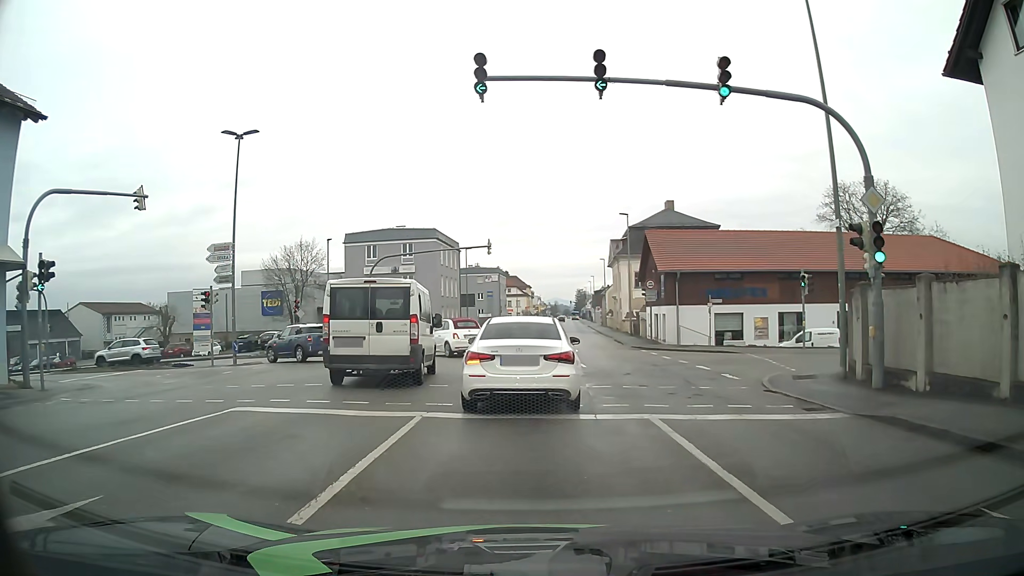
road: tertiary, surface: asphalt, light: Day
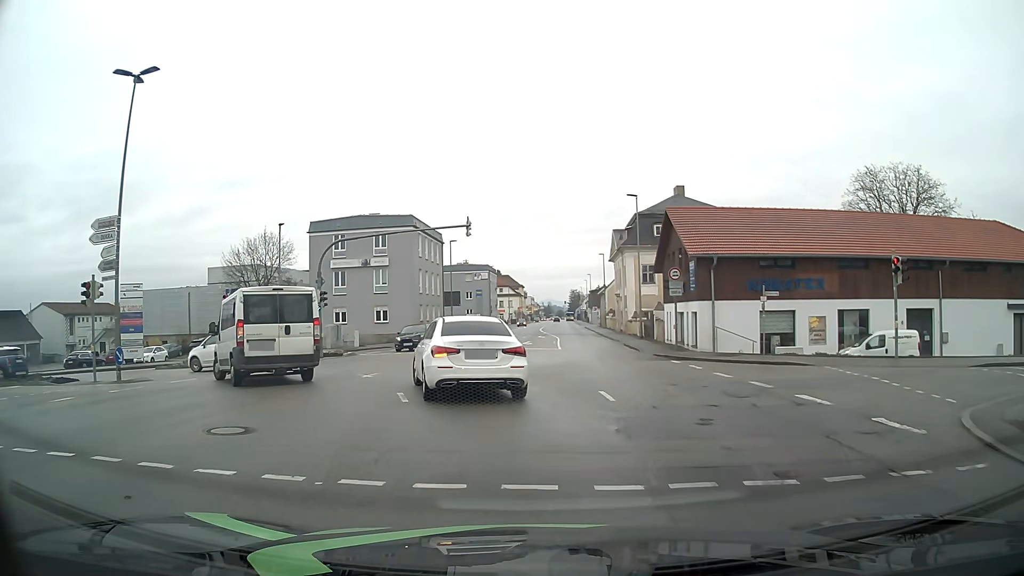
(+0.2, +9.0) m; +1°
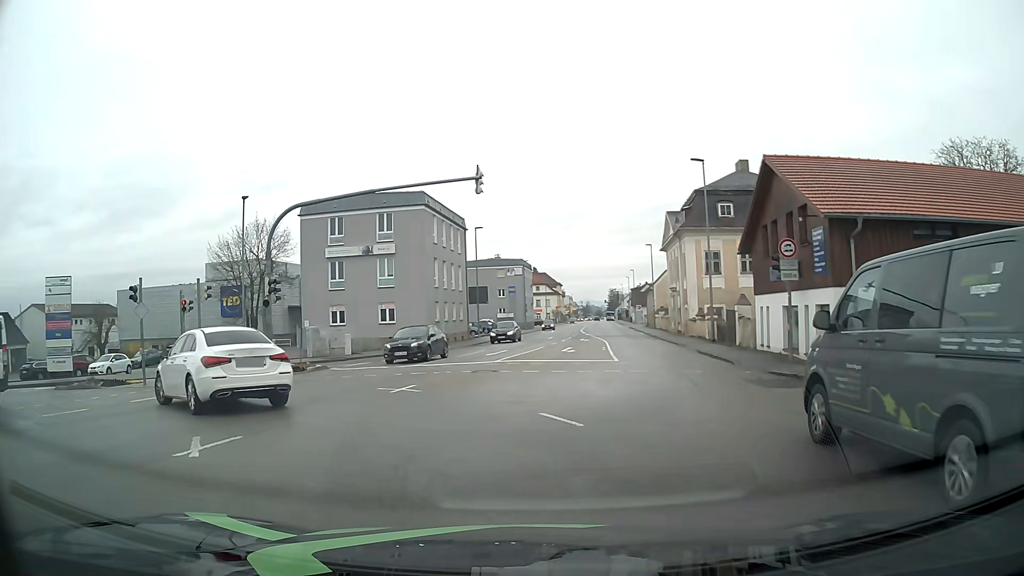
(-0.1, +10.6) m; -3°
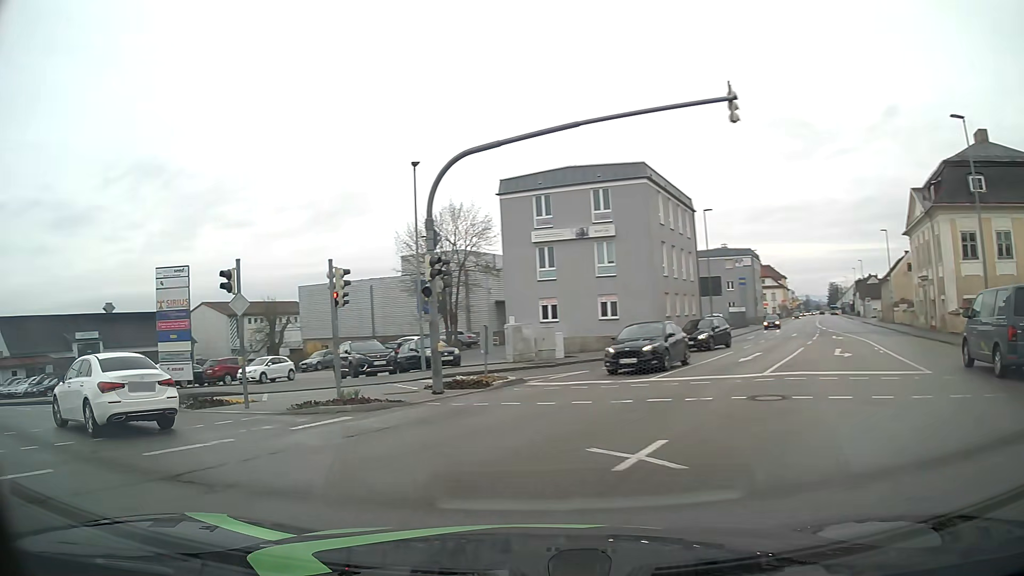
(-0.9, +7.3) m; -18°
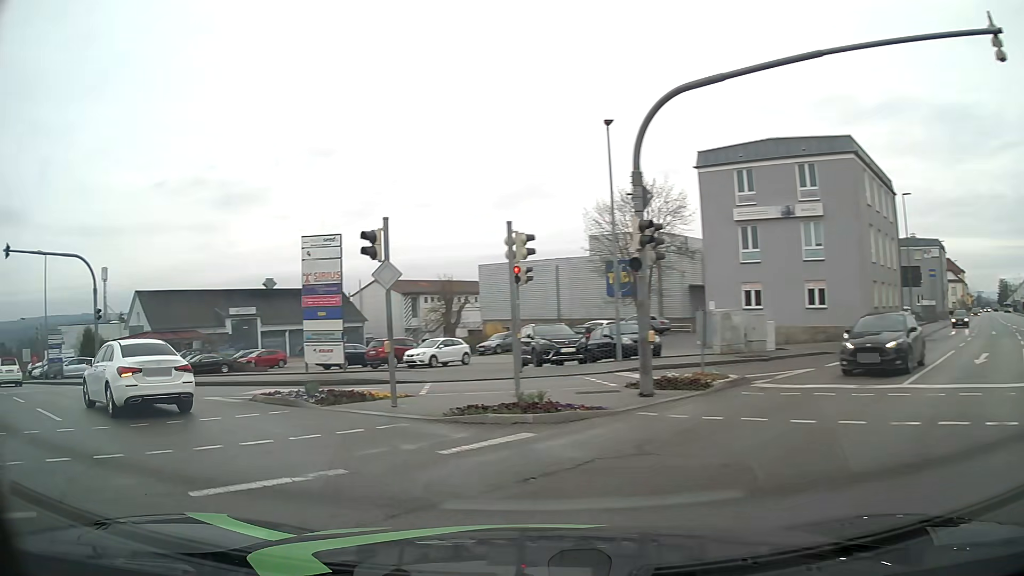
(-0.5, +3.6) m; -16°
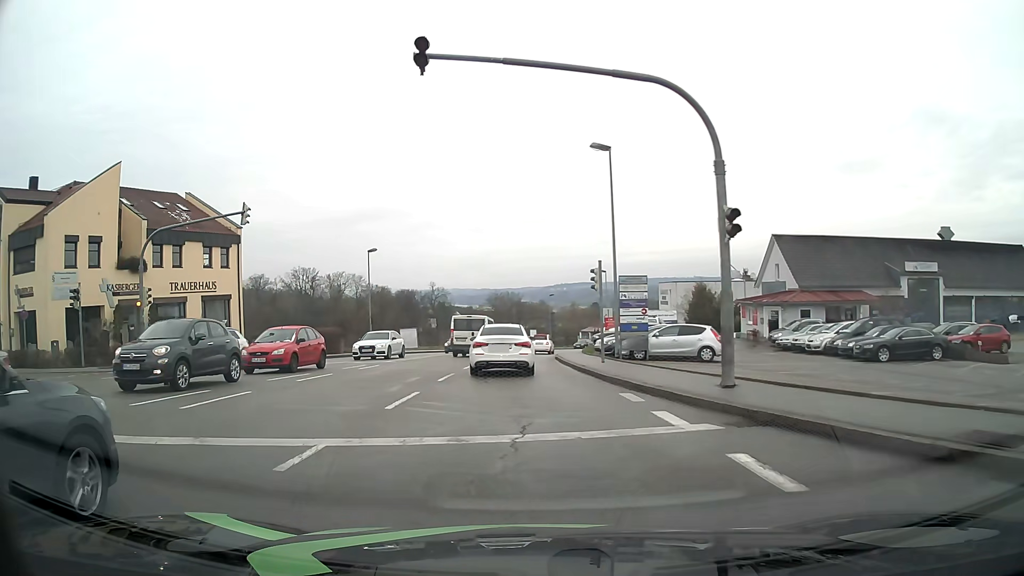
(-11.1, +16.1) m; -53°
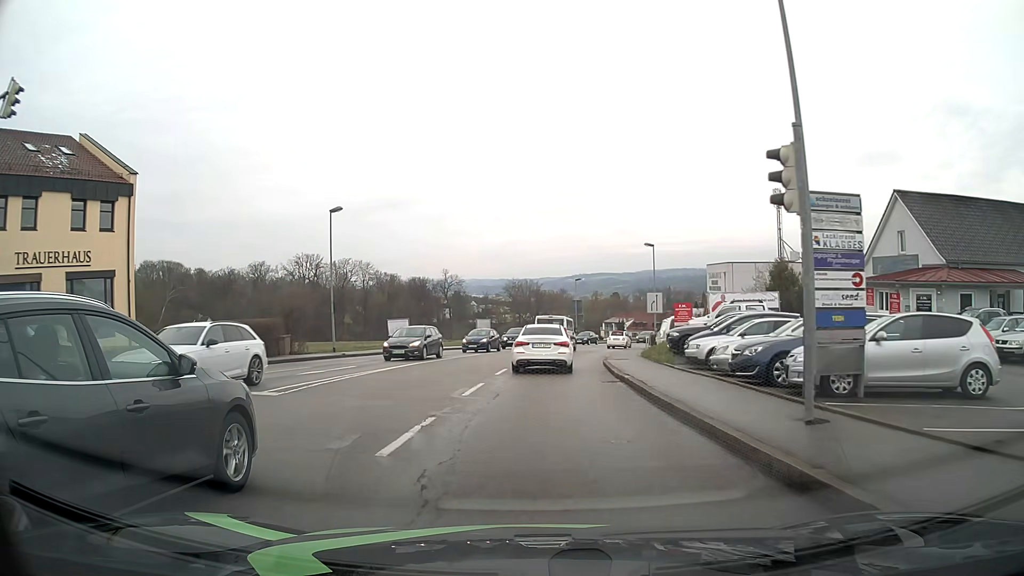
(-0.8, +16.2) m; -3°
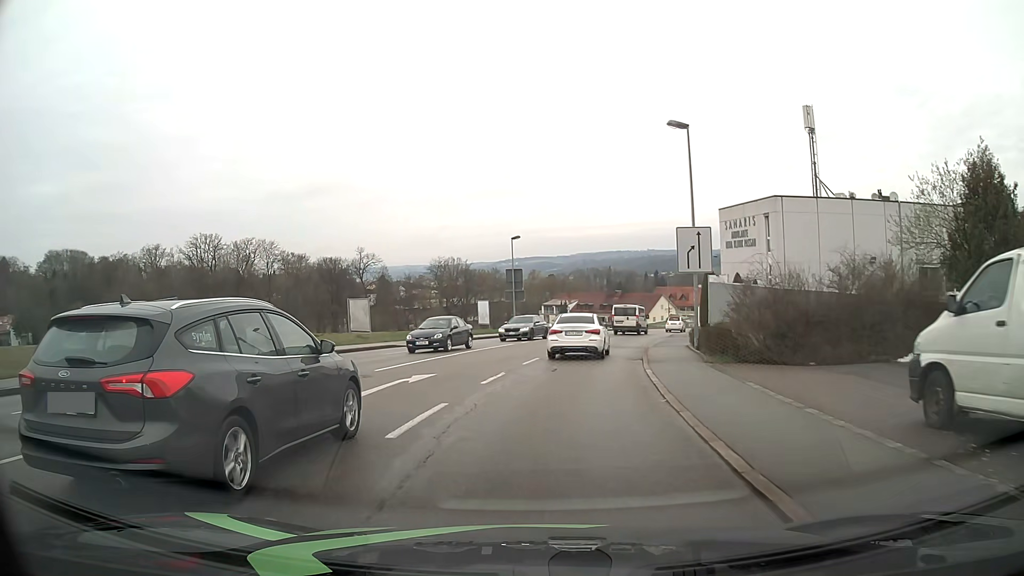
(+1.6, +29.6) m; +6°
(0, +10) (+1, +20) (+3, +30) (+5, +40) (+8, +49) (+11, +59) (+14, +68) (+18, +77) (+22, +87) (+26, +96) m
